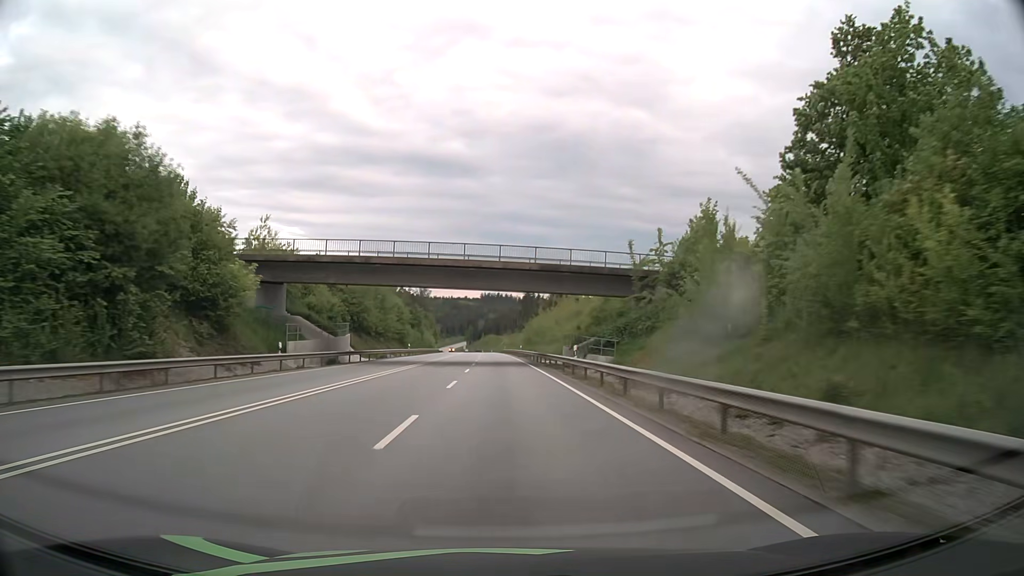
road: primary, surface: asphalt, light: Day
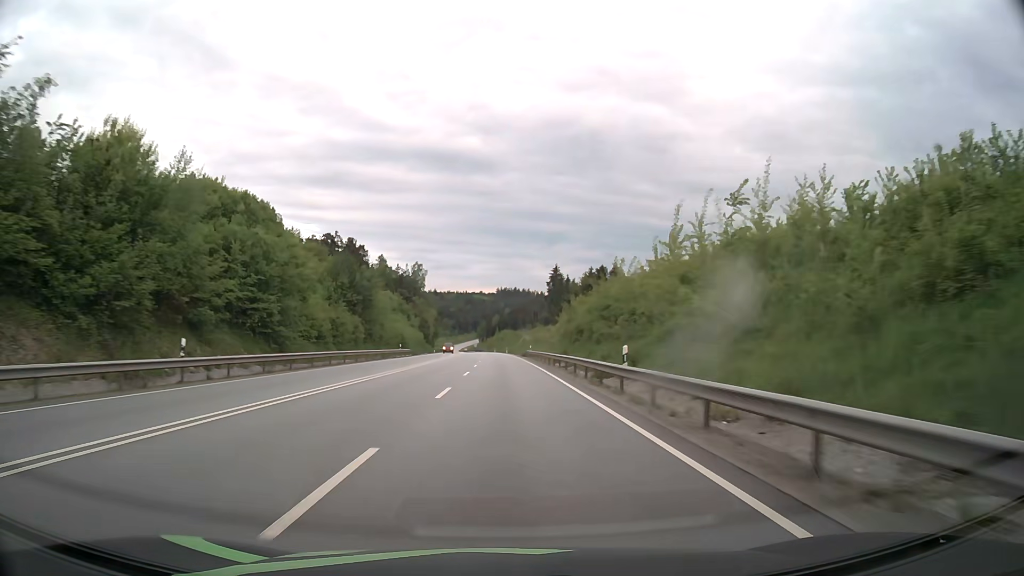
(-0.8, +63.5) m; -2°
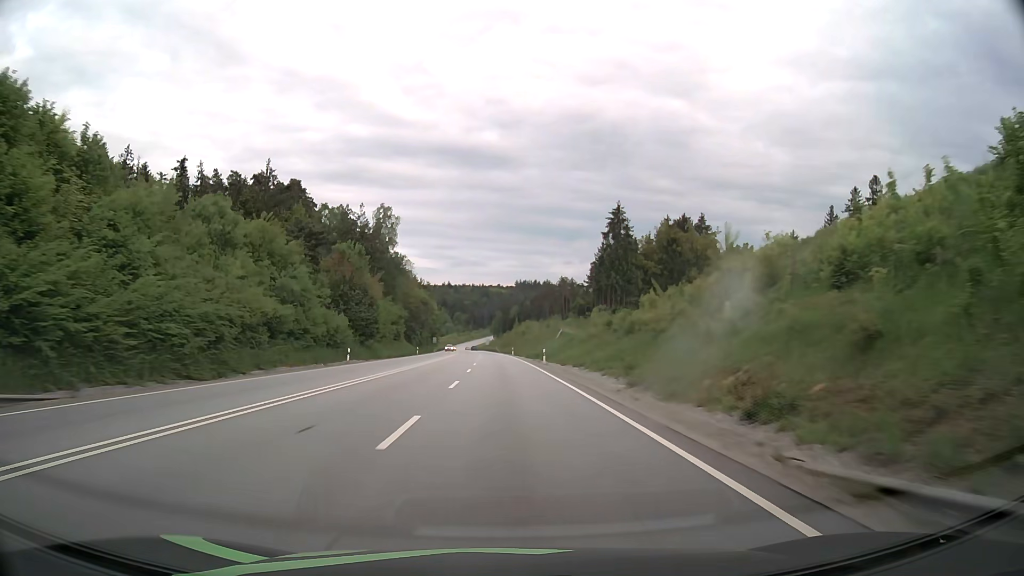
(-0.6, +79.3) m; -1°
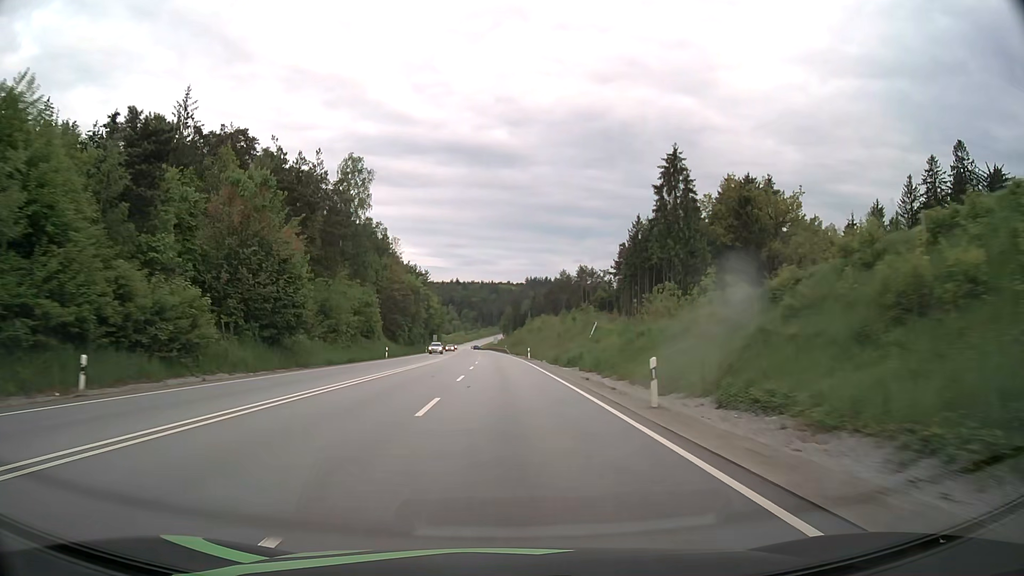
(-0.2, +31.7) m; -1°
(0, +10) (0, +20) (0, +30) (0, +40) (-1, +50) (-1, +60) (-1, +70) (-1, +80) (-2, +90) (-2, +100) m
